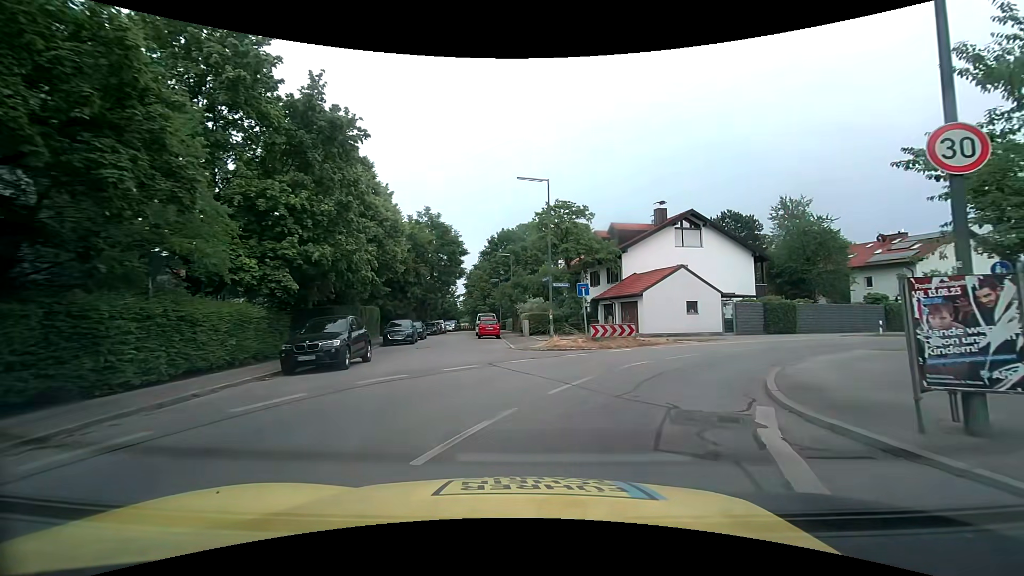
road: tertiary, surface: asphalt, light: Day
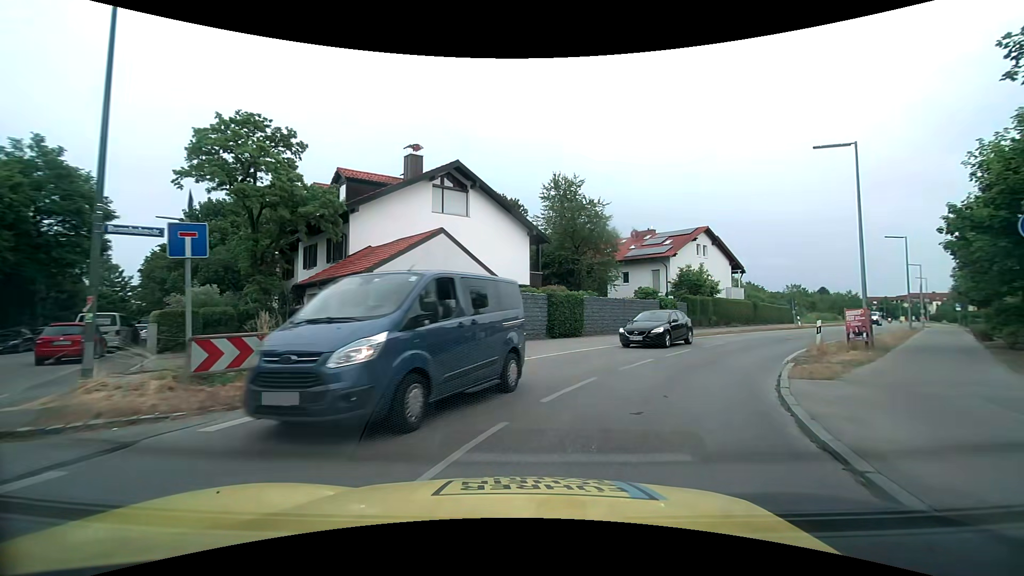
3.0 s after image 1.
(+3.3, +13.7) m; +27°
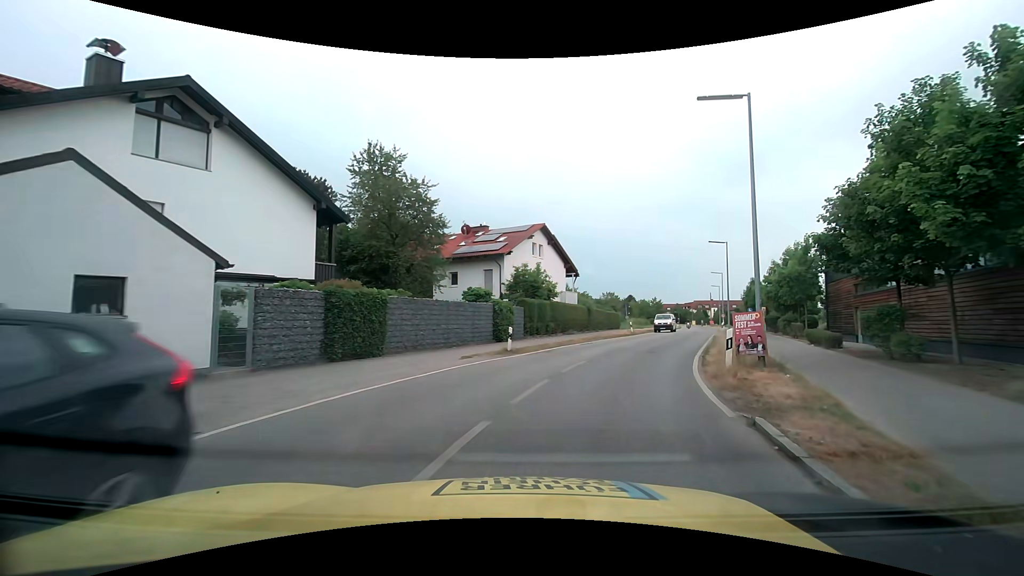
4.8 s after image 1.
(+1.4, +8.3) m; +20°
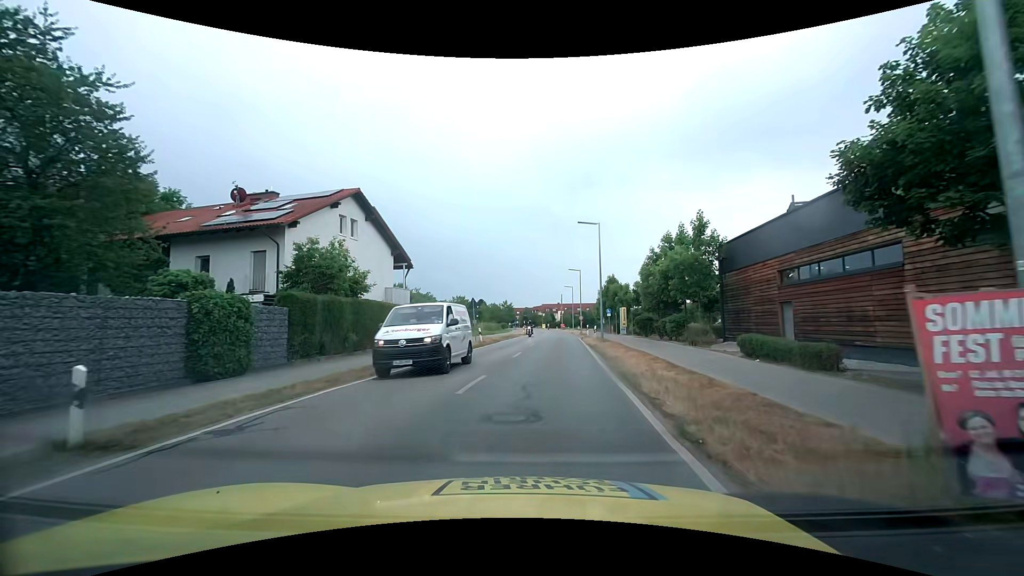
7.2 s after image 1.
(+2.2, +13.1) m; +16°
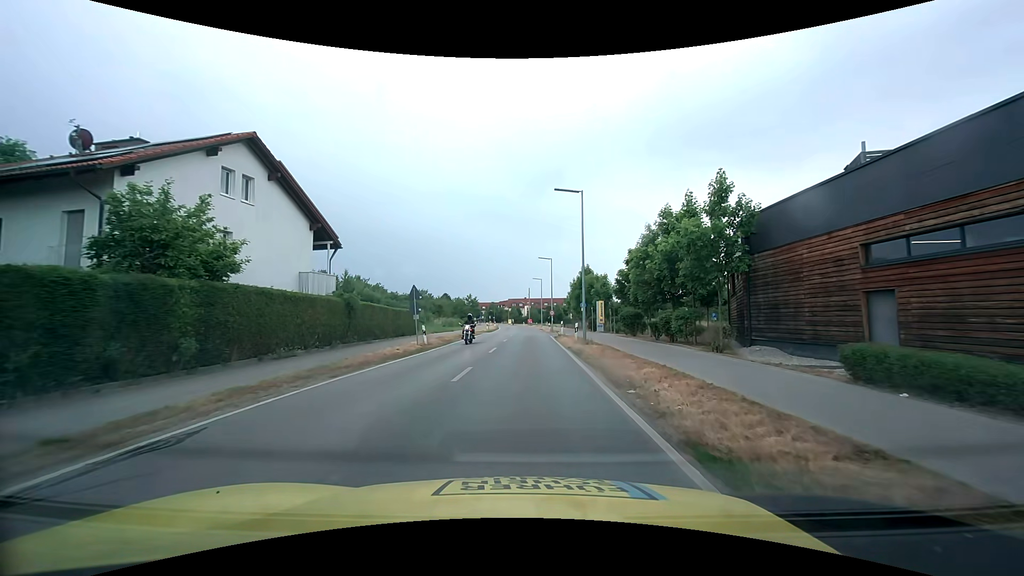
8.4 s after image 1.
(+0.2, +8.3) m; +4°
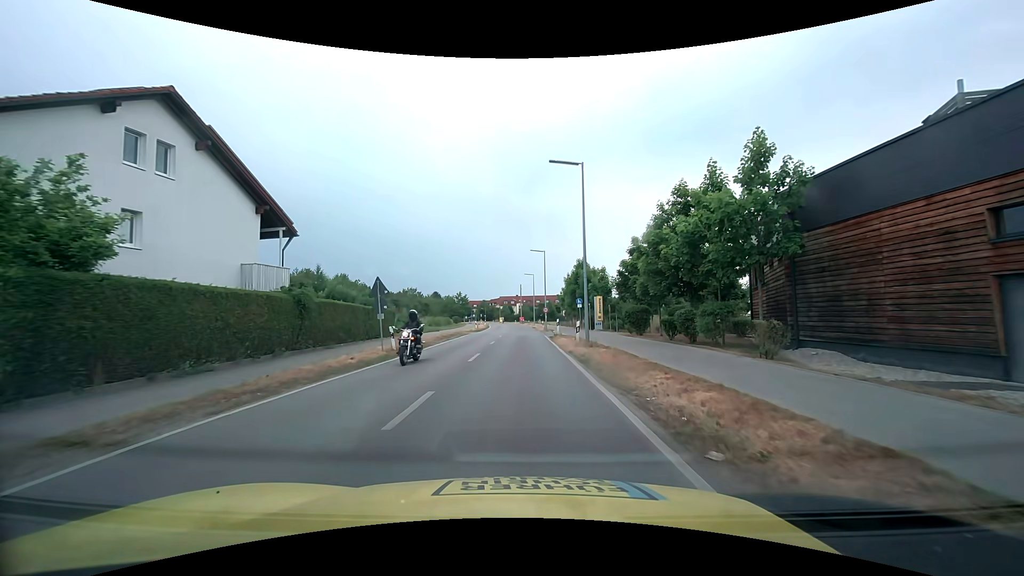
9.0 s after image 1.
(0.0, +4.6) m; +1°
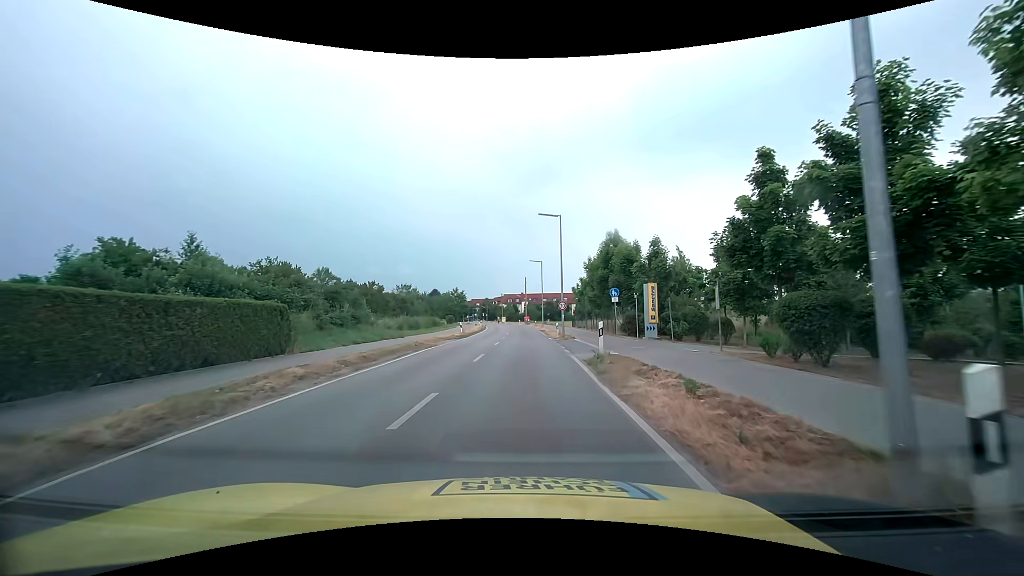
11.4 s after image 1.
(0.0, +18.1) m; -1°
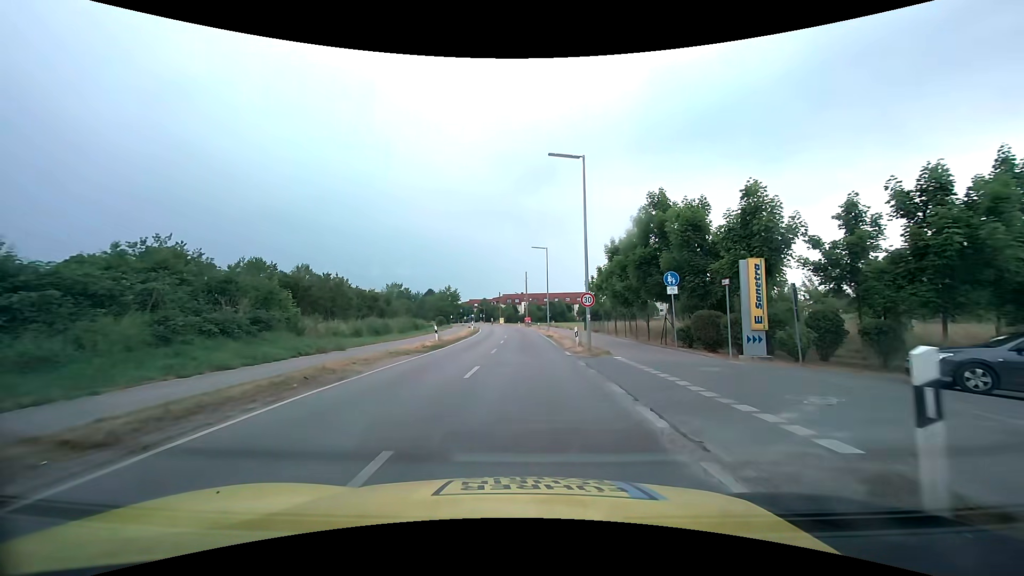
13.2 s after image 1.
(0.0, +12.6) m; 0°
(0, +10) (0, +20) (0, +30) (0, +40) (0, +50) (-1, +60) (-2, +70) (-2, +80) (-4, +90) (-5, +100) m
